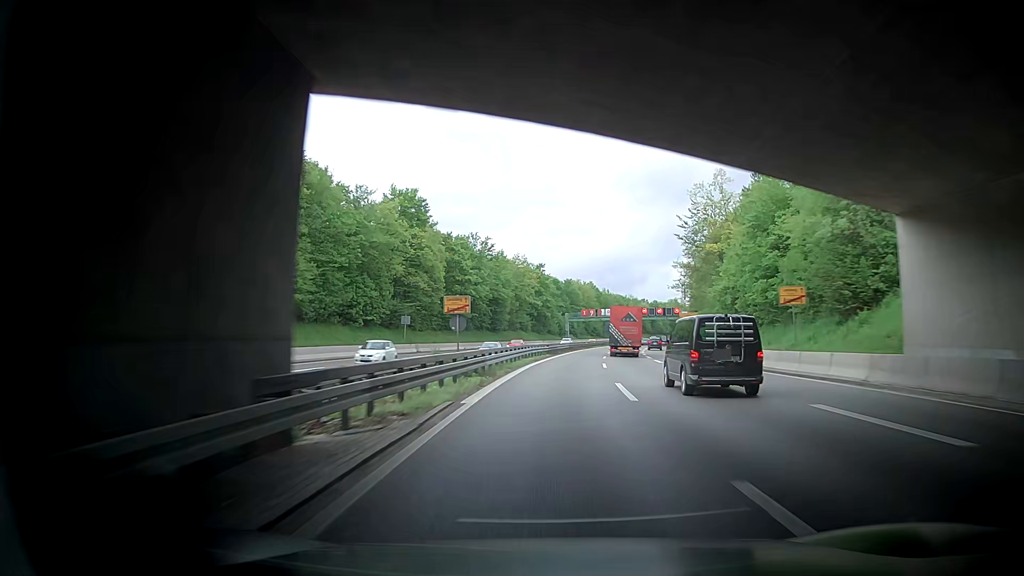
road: trunk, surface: asphalt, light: Day
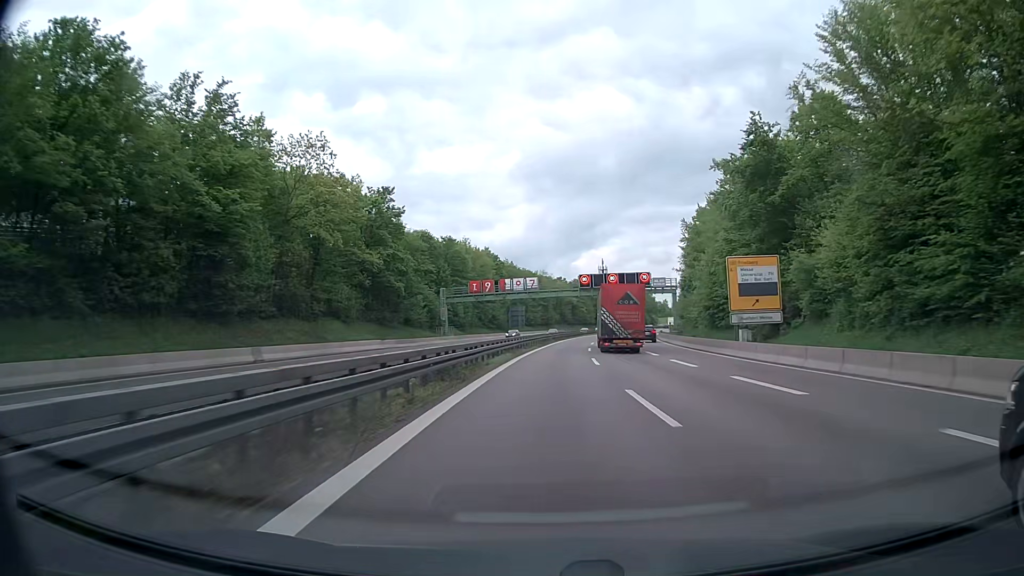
(+5.1, +76.0) m; +8°
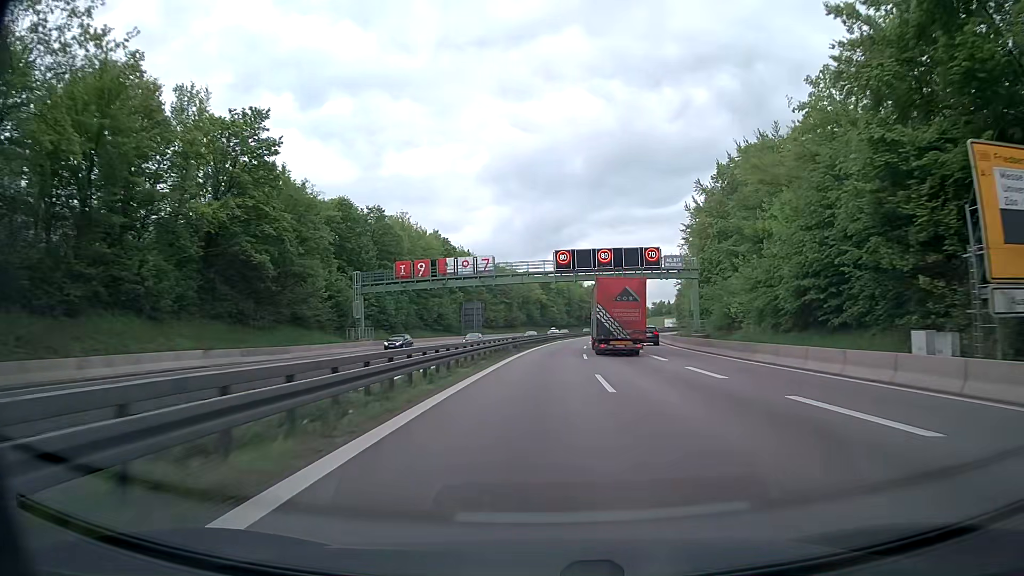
(+0.7, +29.7) m; +3°
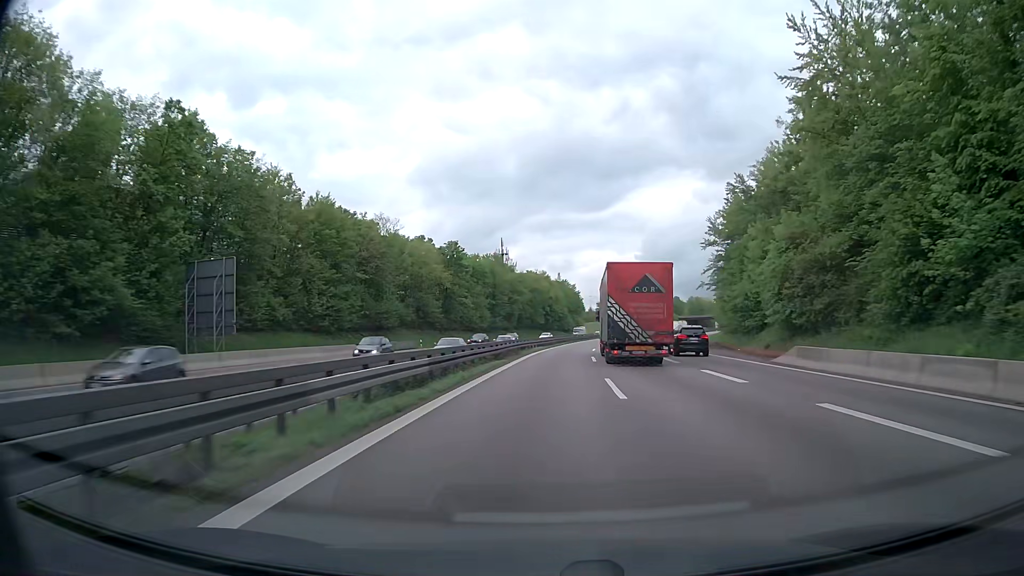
(+3.4, +72.0) m; +5°
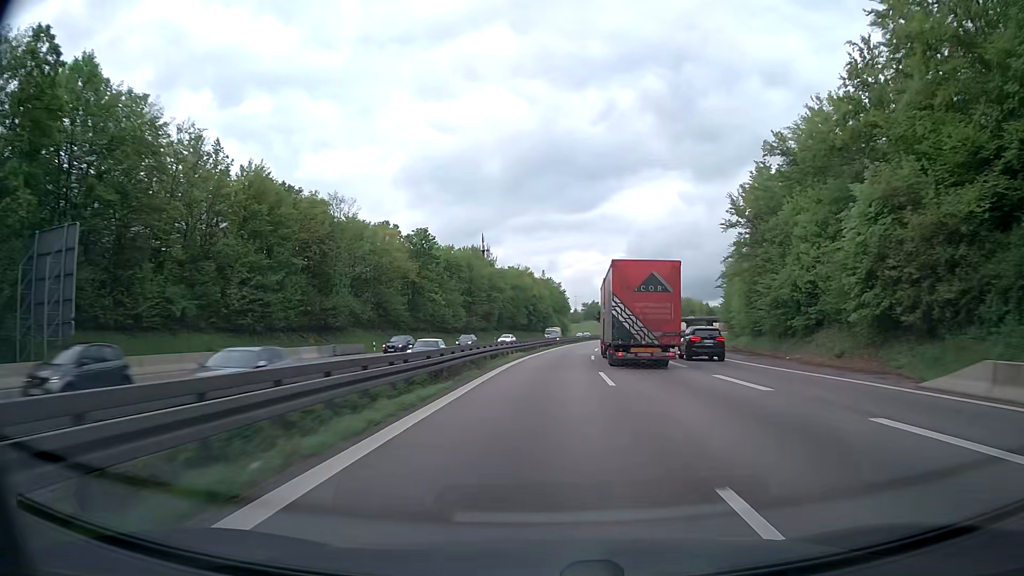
(+0.2, +14.1) m; +2°
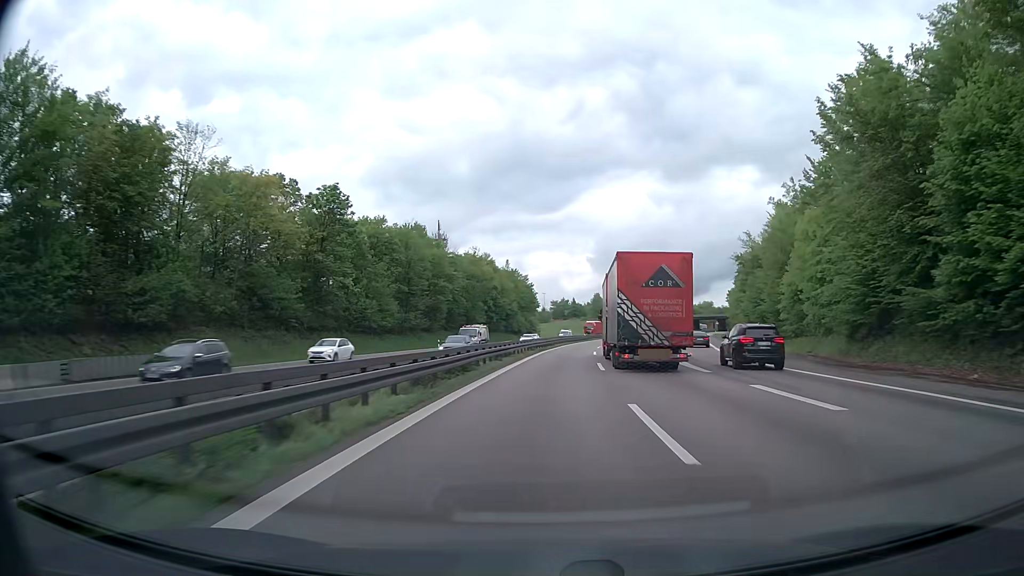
(+0.7, +28.4) m; +3°
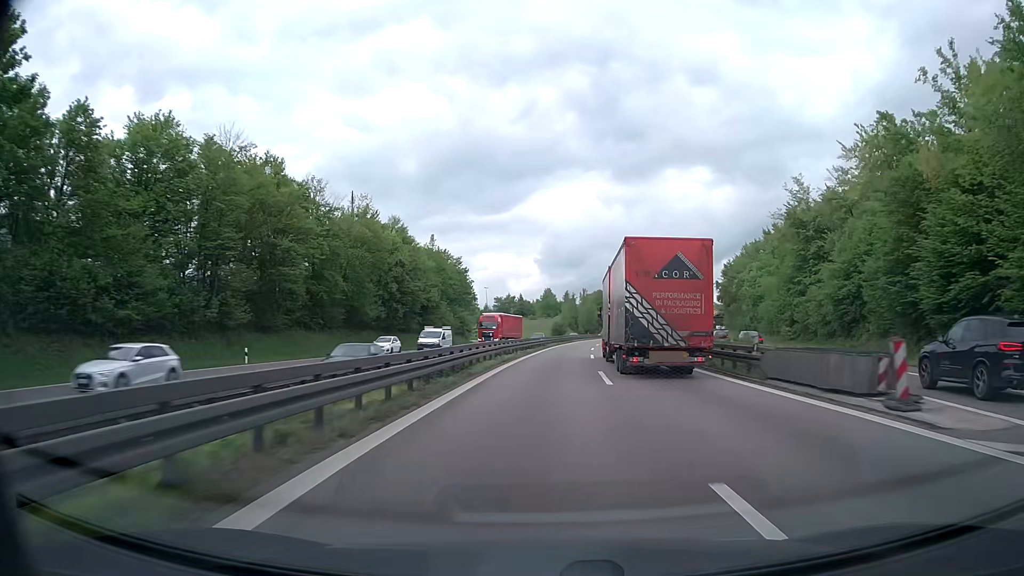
(+1.6, +42.4) m; +4°
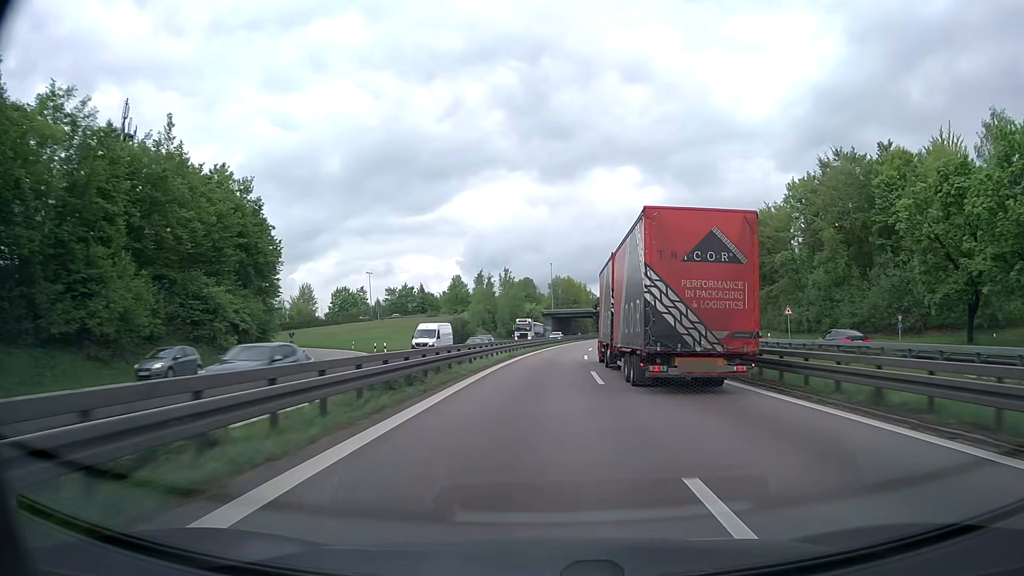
(+4.4, +70.5) m; +7°
(0, +10) (0, +20) (+1, +30) (+1, +40) (+2, +50) (+3, +60) (+4, +70) (+5, +80) (+6, +90) (+8, +100) m
